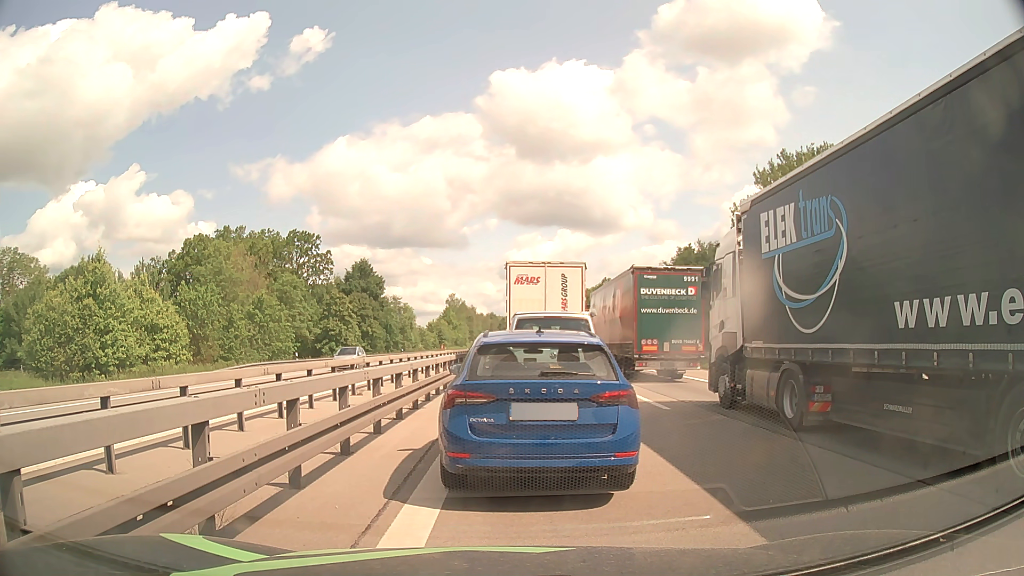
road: motorway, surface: asphalt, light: Day
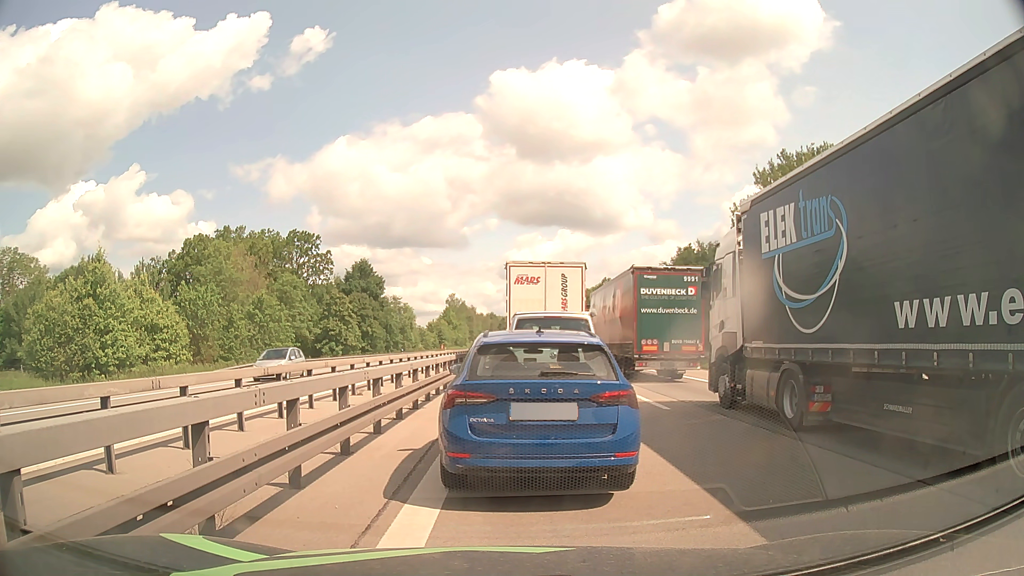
(0.0, 0.0) m; 0°
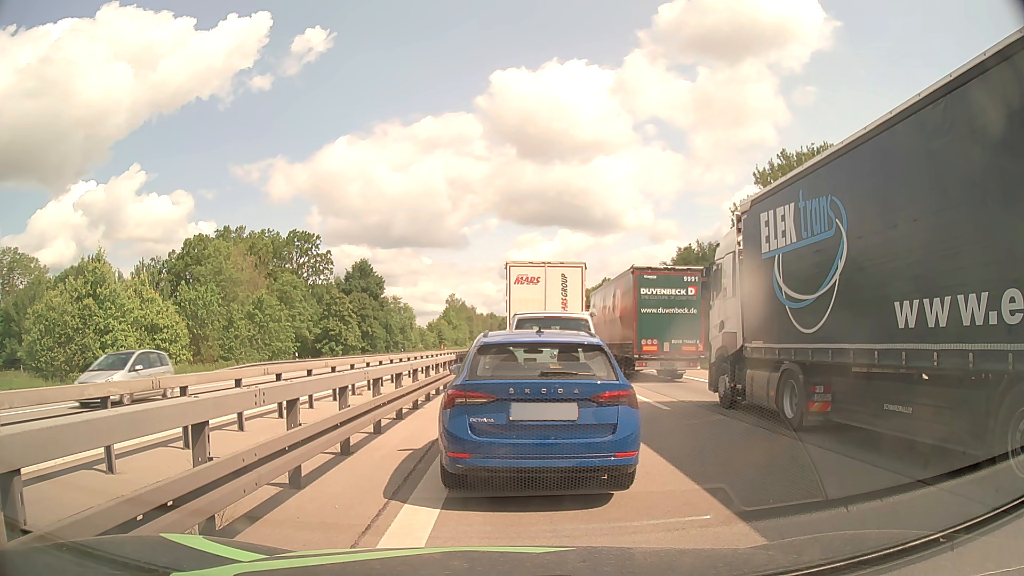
(0.0, 0.0) m; 0°
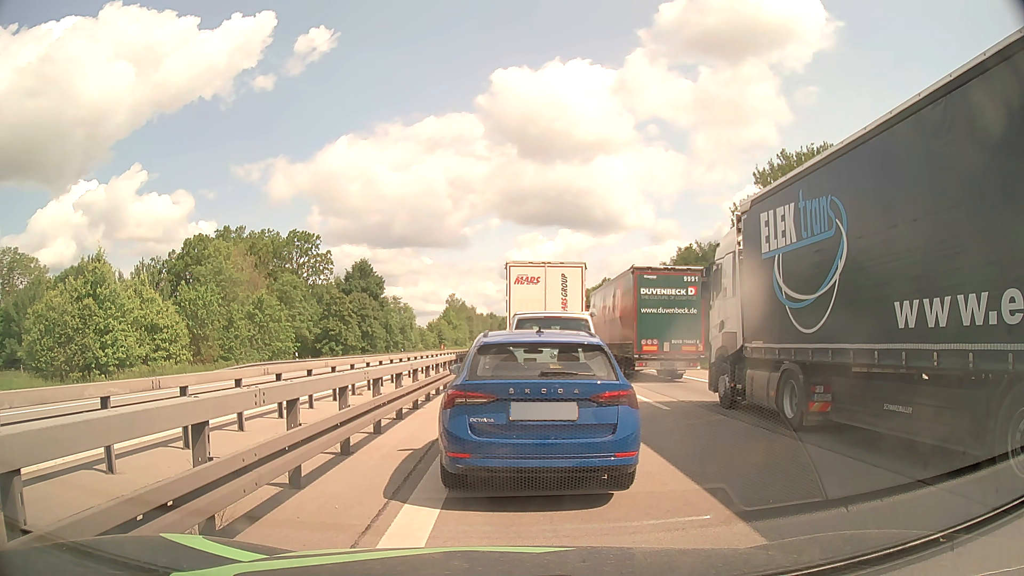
(0.0, 0.0) m; 0°
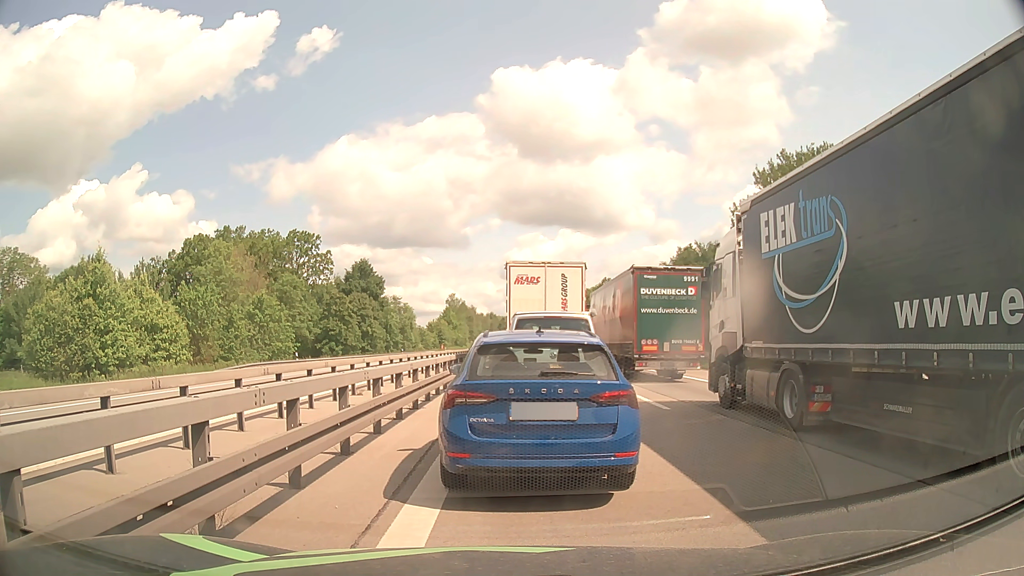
(0.0, 0.0) m; 0°
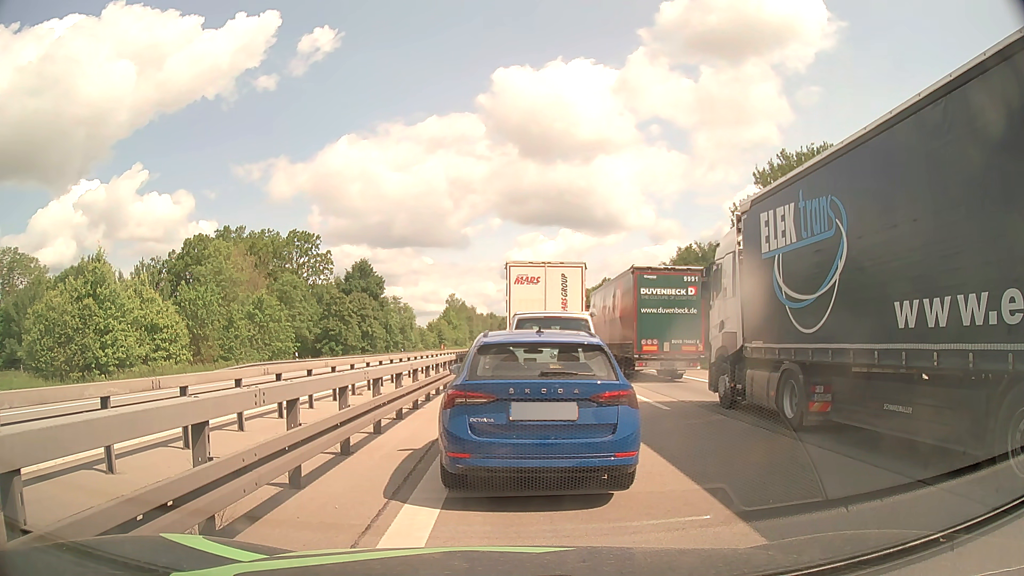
(0.0, 0.0) m; 0°
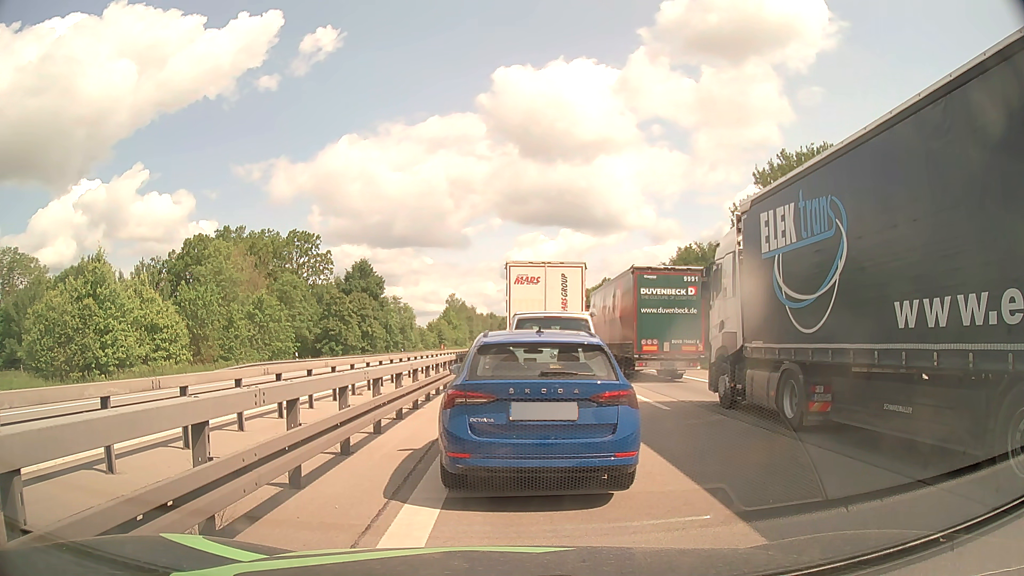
(0.0, 0.0) m; 0°
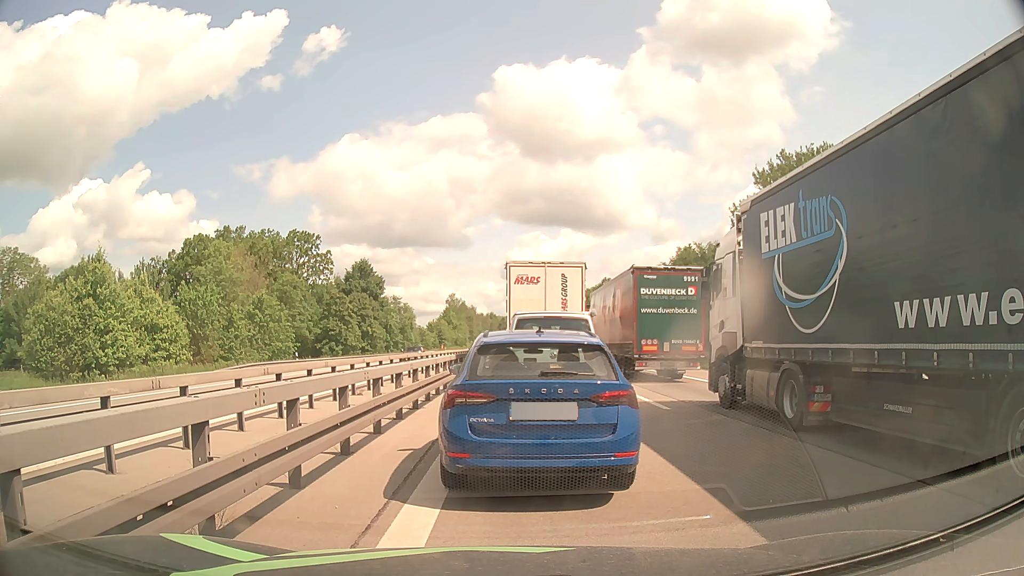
(0.0, 0.0) m; 0°
